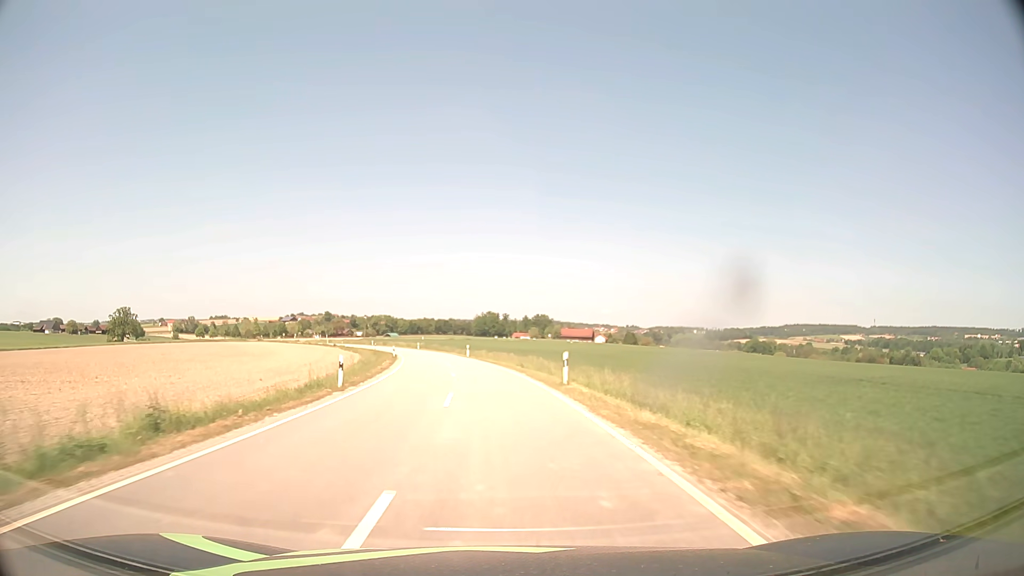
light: Day
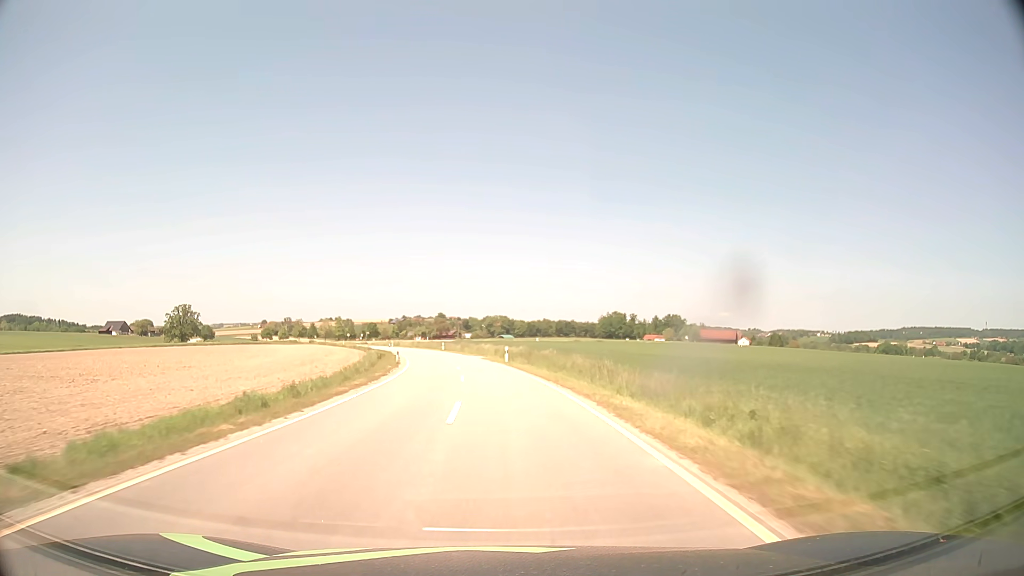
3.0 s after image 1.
(-6.2, +63.6) m; -10°
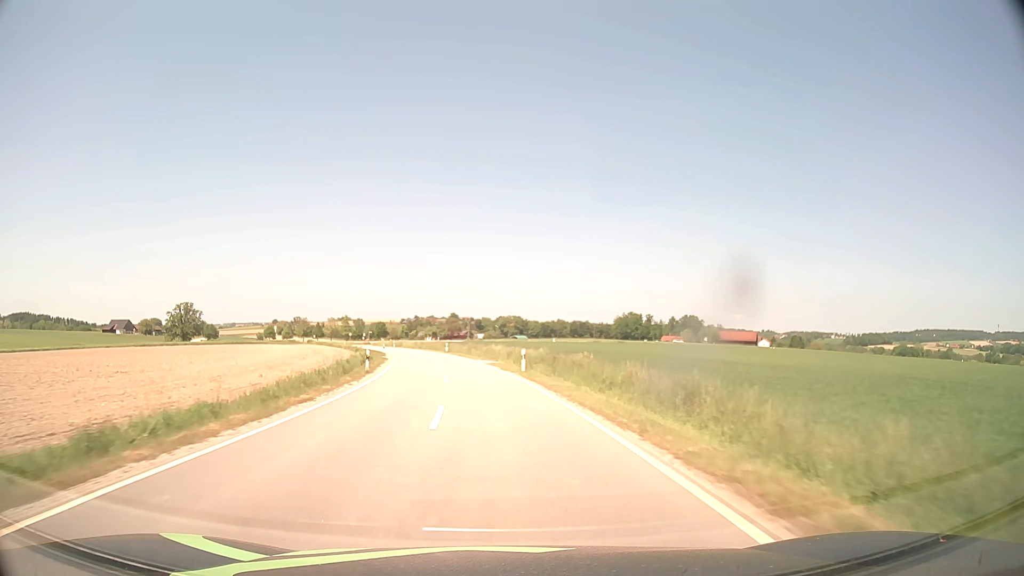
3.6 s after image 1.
(-0.1, +12.8) m; -1°
